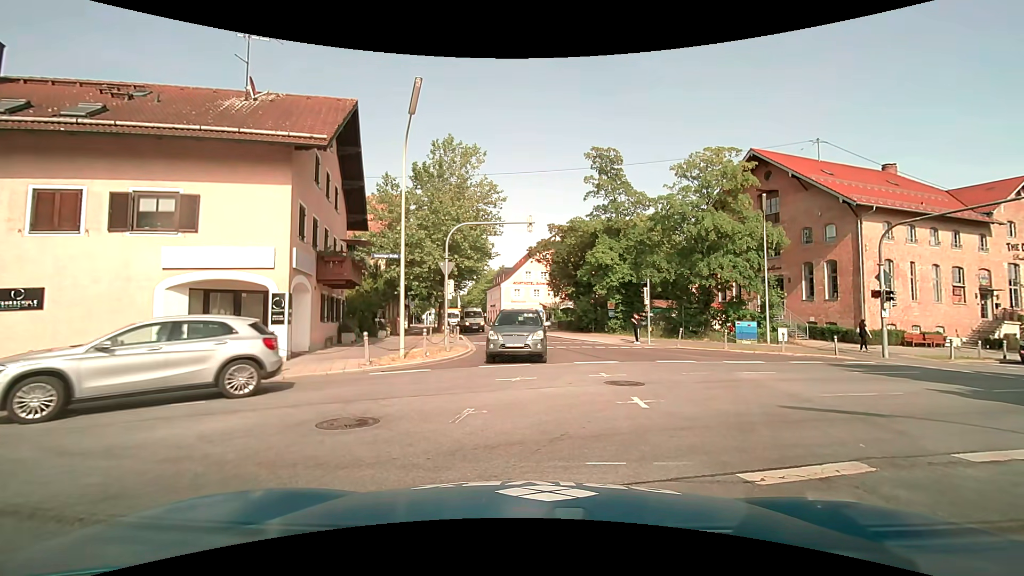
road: tertiary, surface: asphalt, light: Day
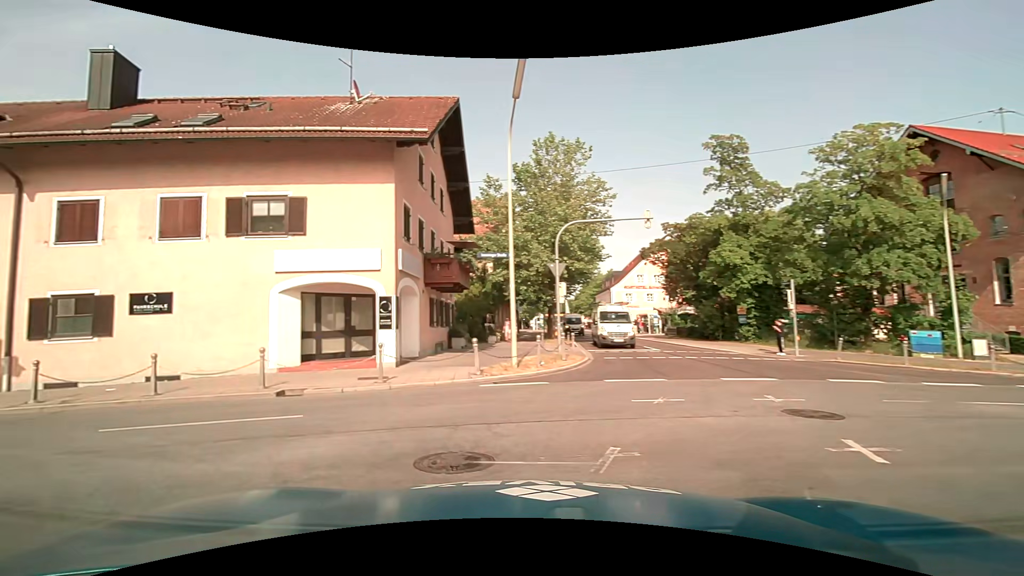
(-0.1, +2.1) m; -10°
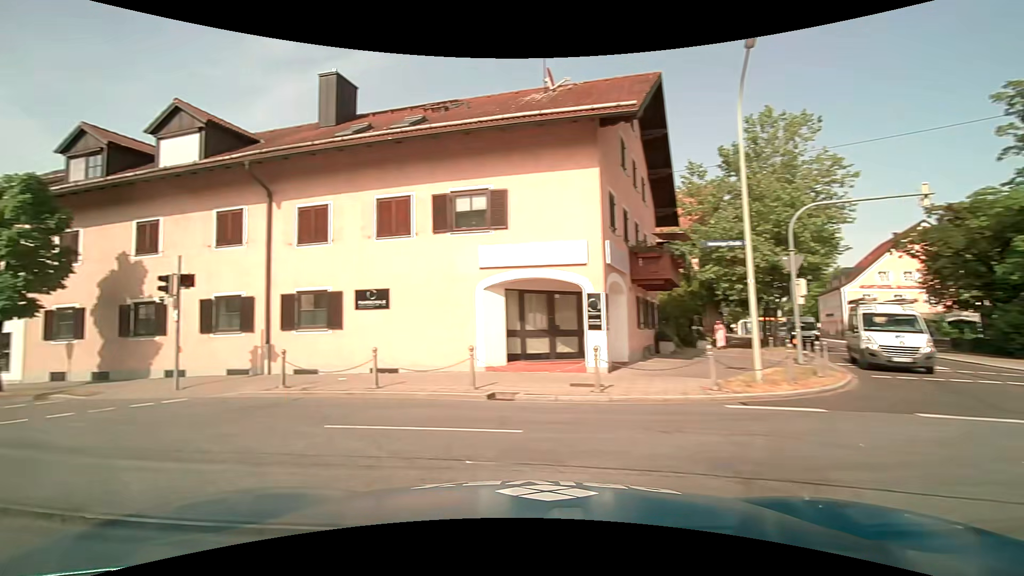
(-0.4, +2.0) m; -21°
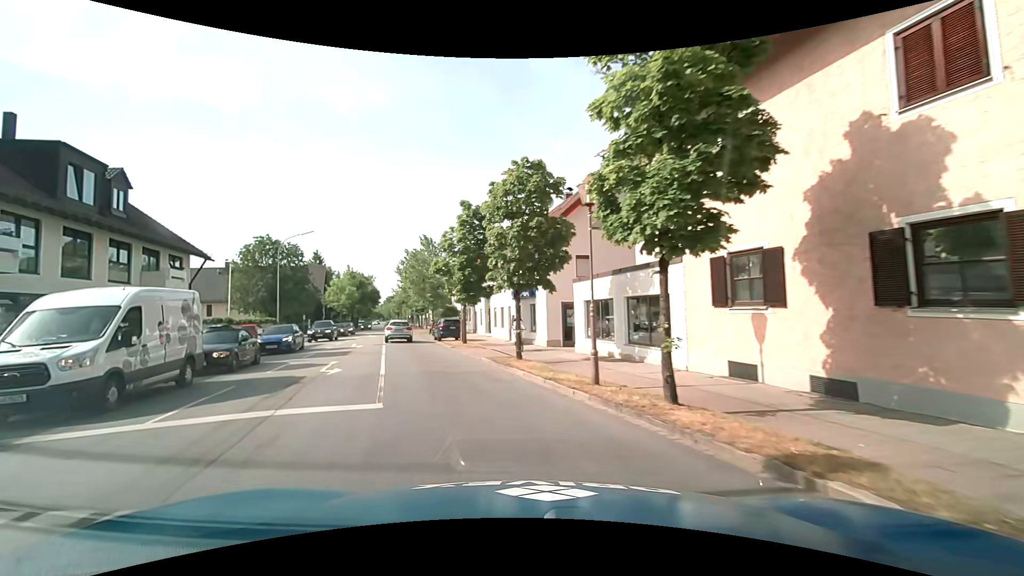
(-8.8, +10.6) m; -60°
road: secondary
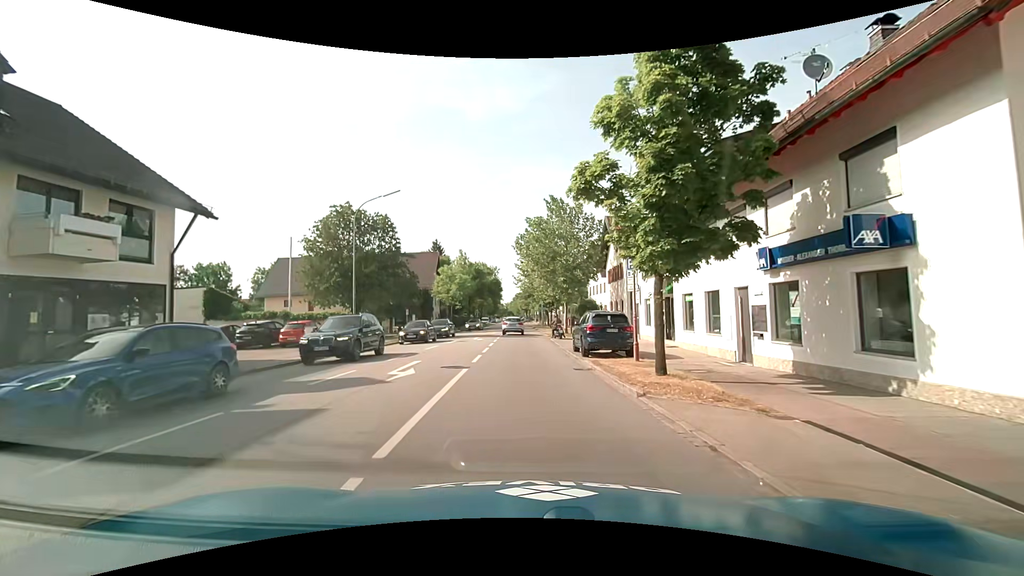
(-3.3, +17.5) m; -14°
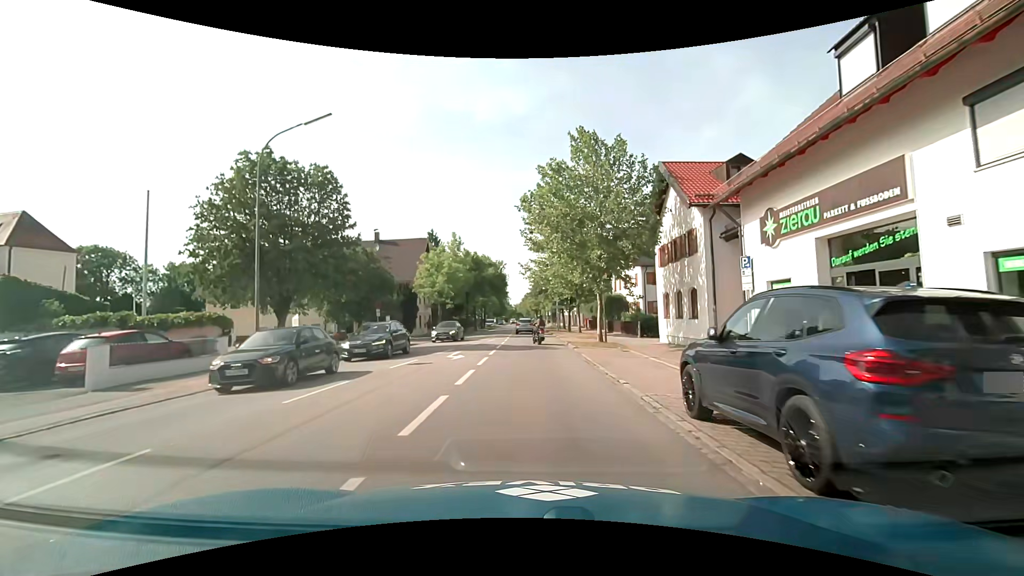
(-0.3, +14.1) m; -2°
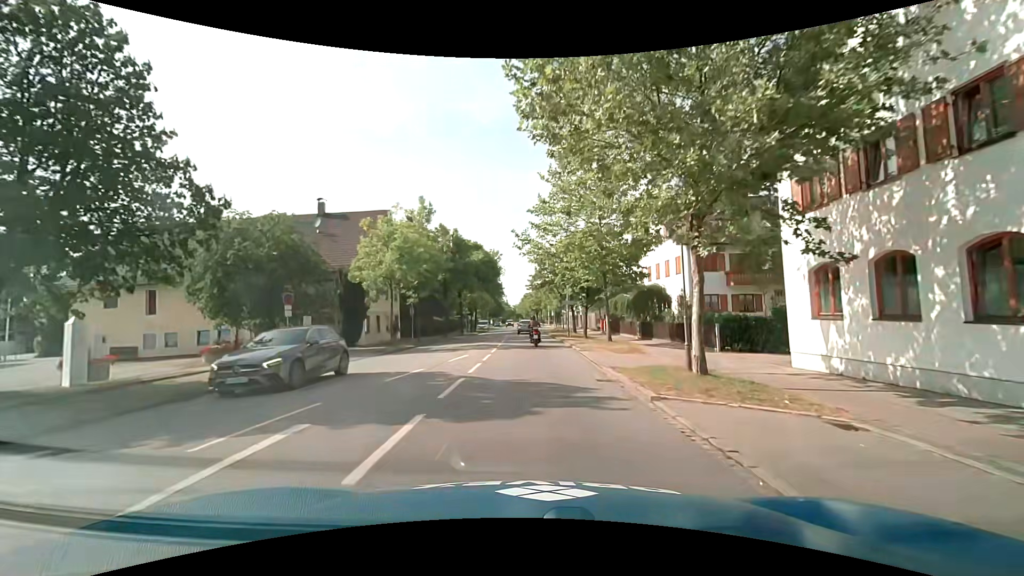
(0.0, +15.3) m; 0°
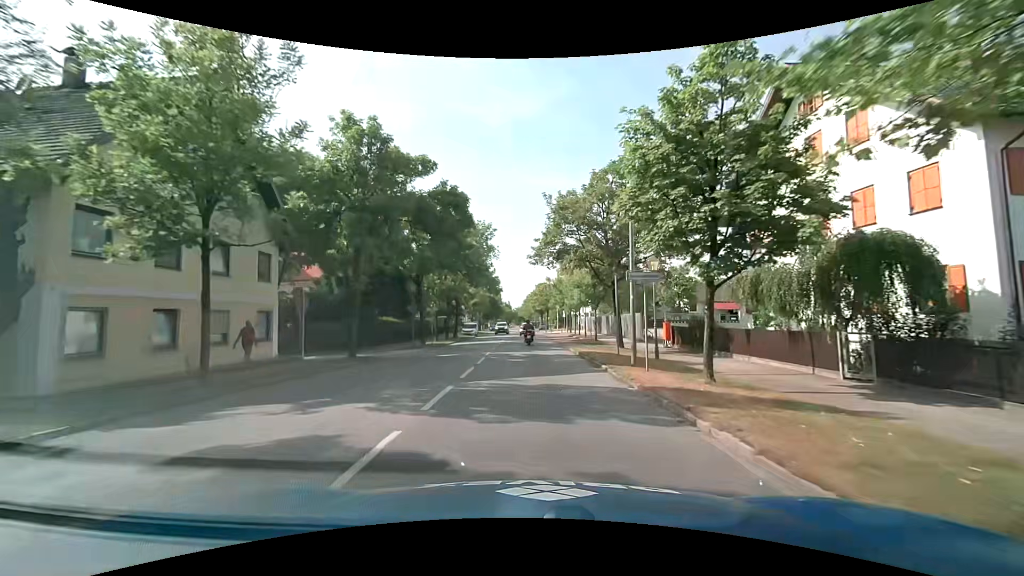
(-0.1, +24.0) m; -1°
(0, +10) (0, +20) (0, +30) (0, +40) (0, +50) (0, +60) (0, +70) (0, +80) (0, +90) (0, +100) m
